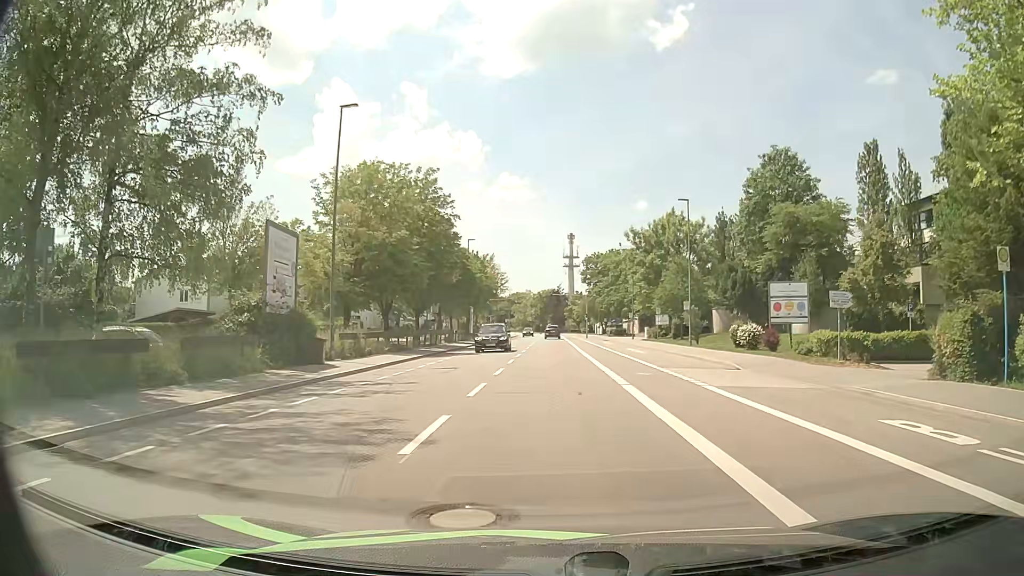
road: tertiary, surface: asphalt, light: Day
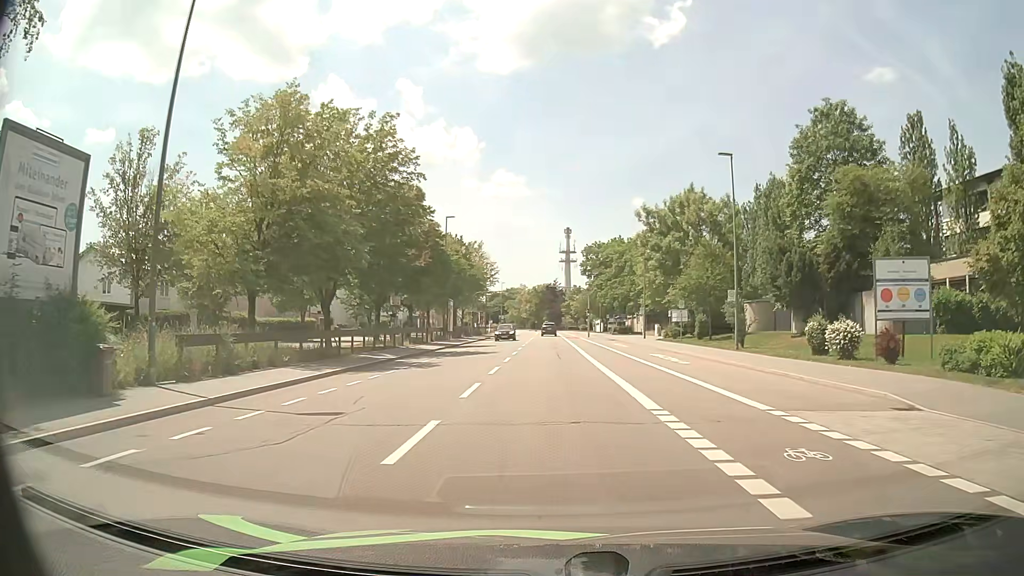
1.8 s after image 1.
(-0.1, +12.6) m; 0°
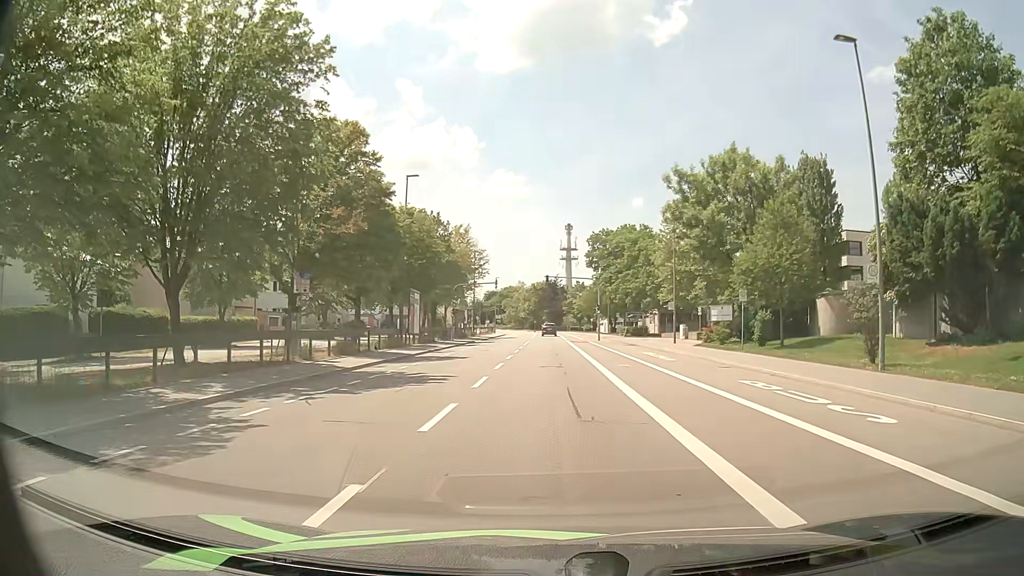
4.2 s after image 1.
(+0.1, +15.9) m; 0°
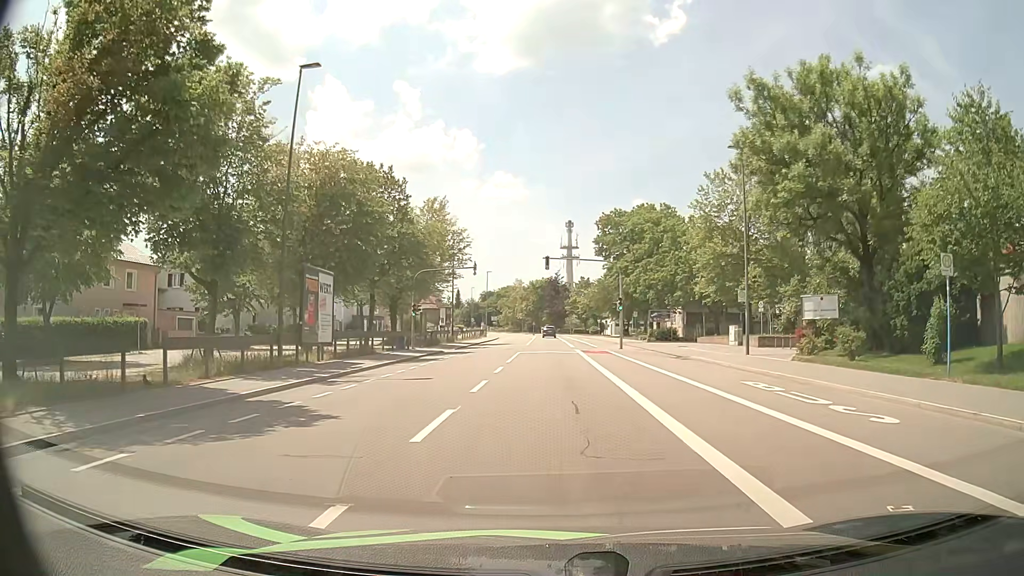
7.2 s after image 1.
(-0.1, +18.6) m; 0°
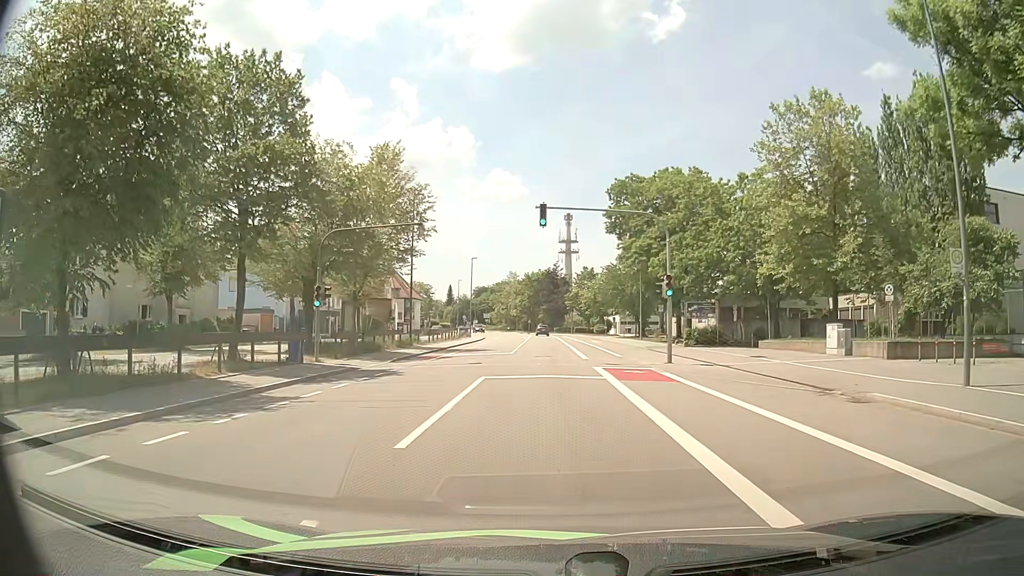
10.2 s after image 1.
(-0.1, +18.5) m; 0°
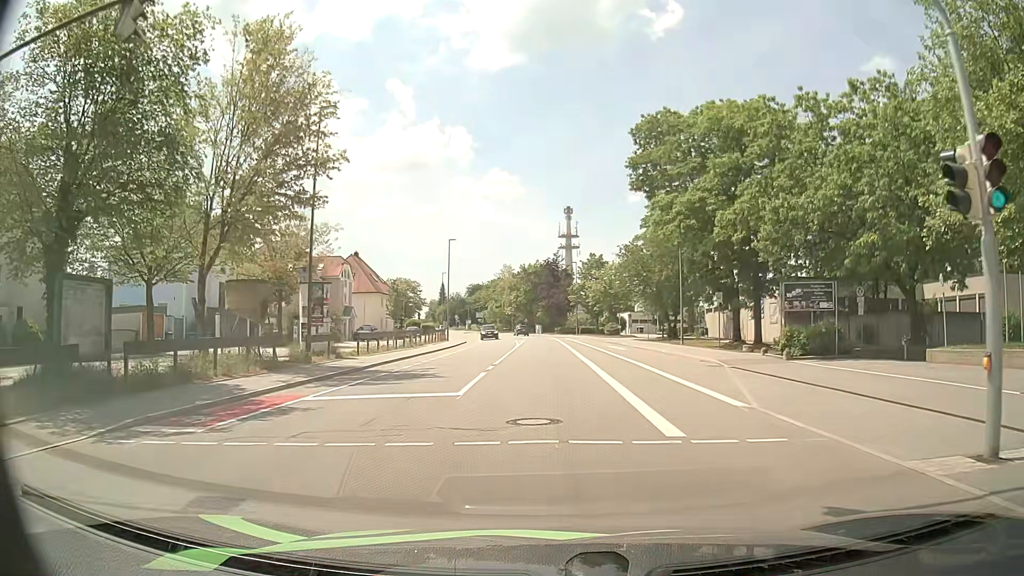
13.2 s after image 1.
(0.0, +19.8) m; 0°
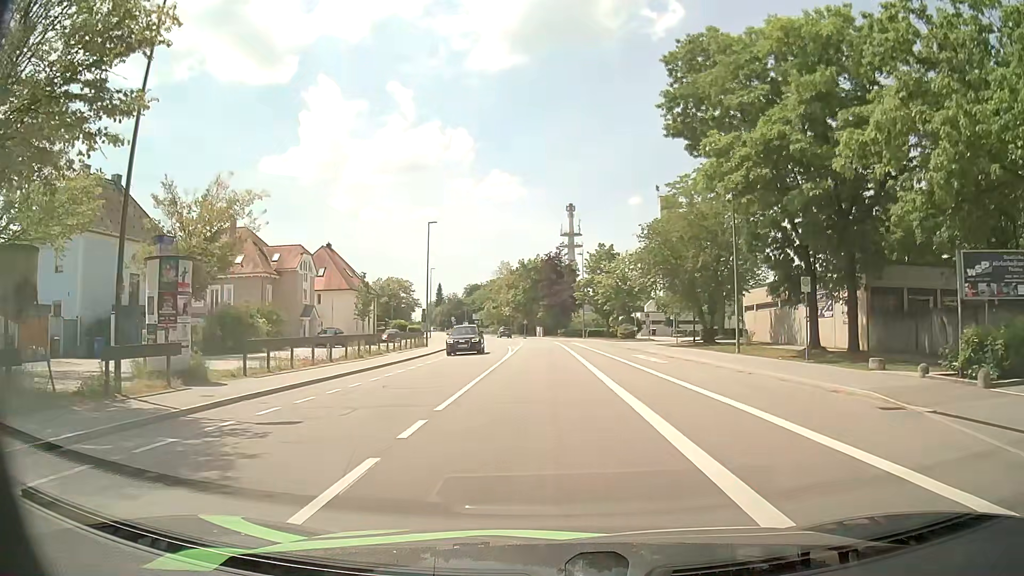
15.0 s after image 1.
(+0.1, +13.0) m; +1°
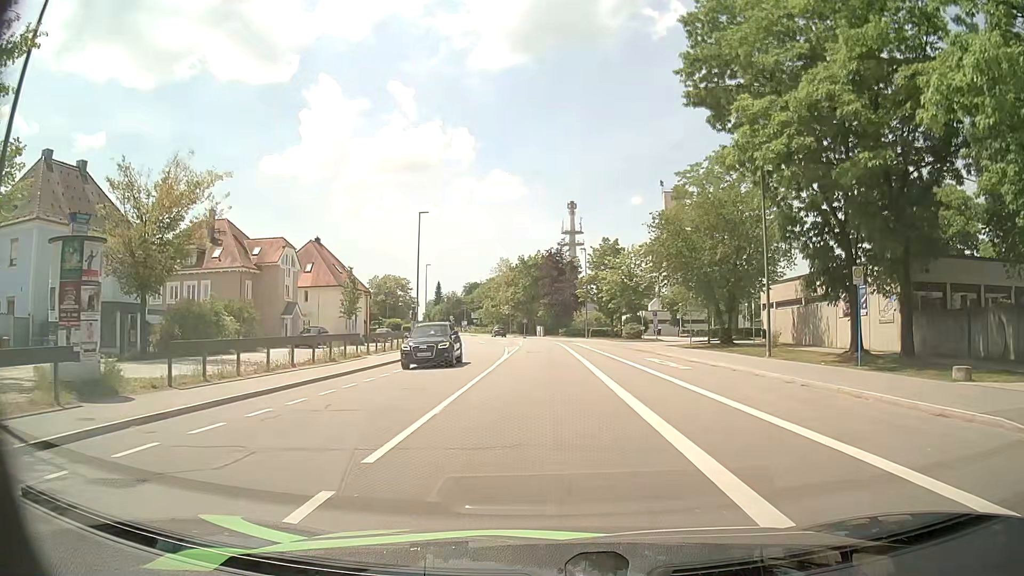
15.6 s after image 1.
(0.0, +4.5) m; 0°
(0, +10) (0, +20) (0, +30) (0, +40) (-1, +50) (-1, +60) (-2, +70) (-3, +80) (-5, +90) (-7, +99) m
